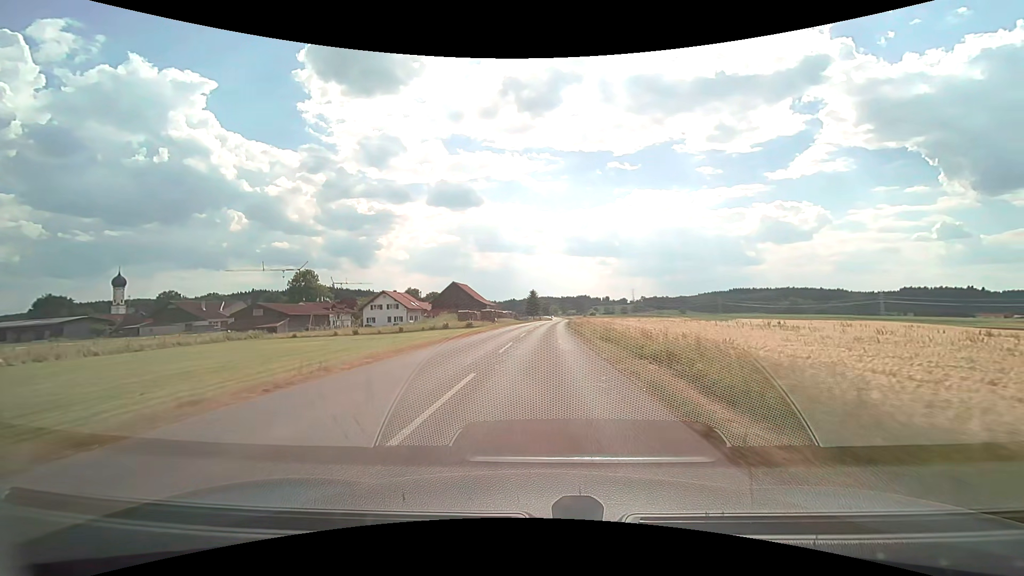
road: tertiary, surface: asphalt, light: Day
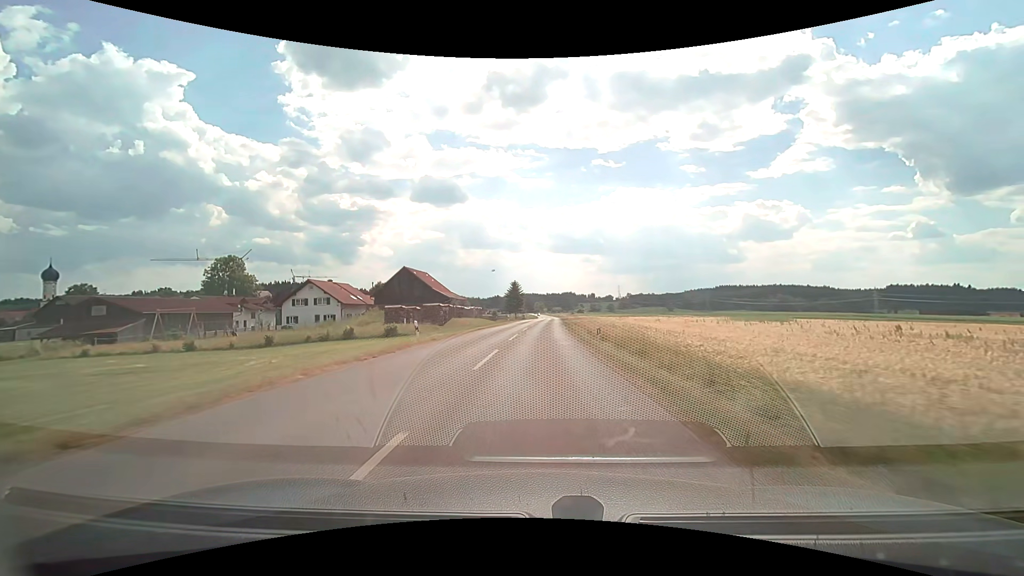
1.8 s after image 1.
(+0.4, +29.6) m; +2°
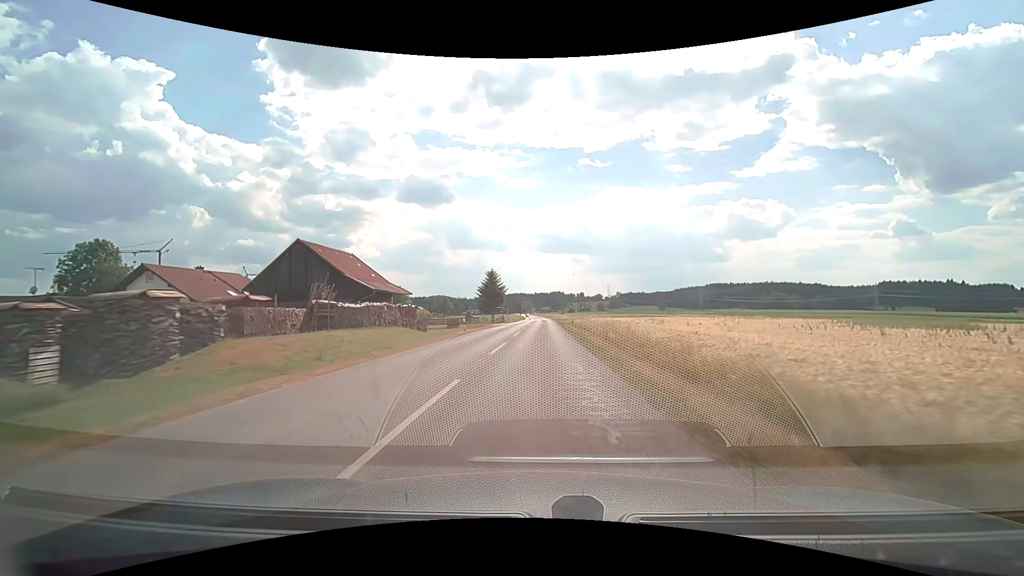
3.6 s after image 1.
(+0.4, +31.9) m; +1°
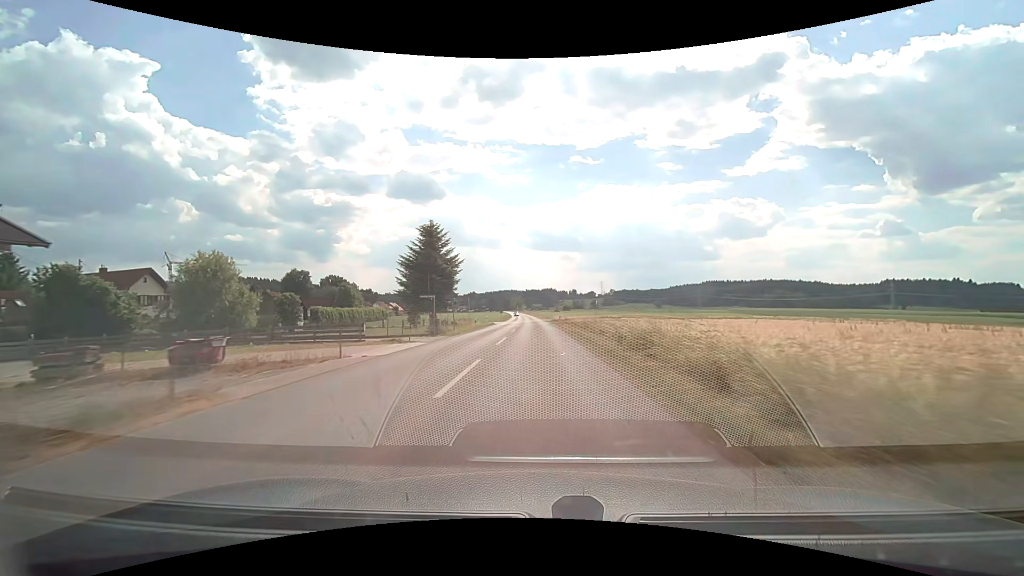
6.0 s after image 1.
(+0.4, +44.2) m; +1°
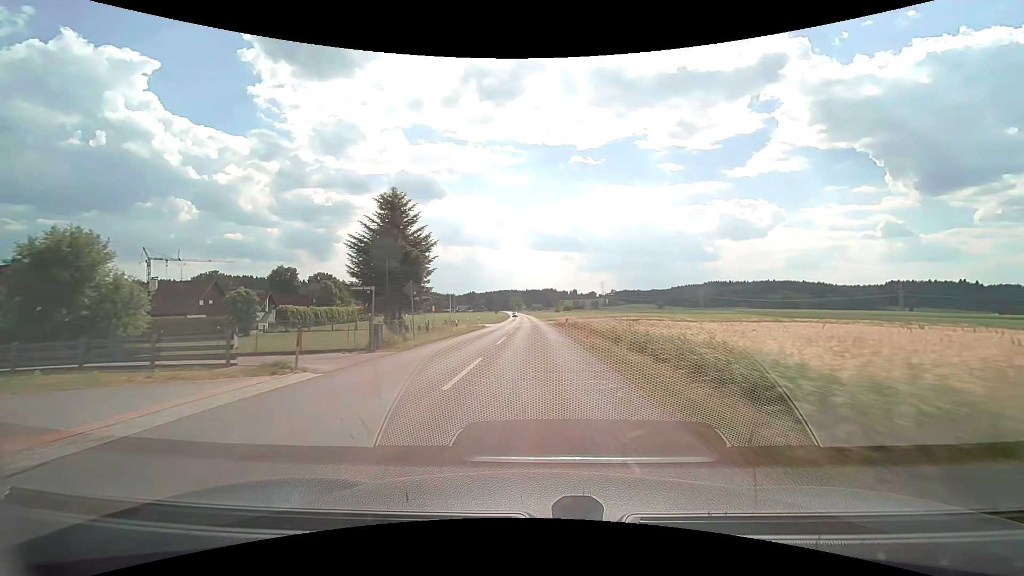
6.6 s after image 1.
(0.0, +11.2) m; 0°
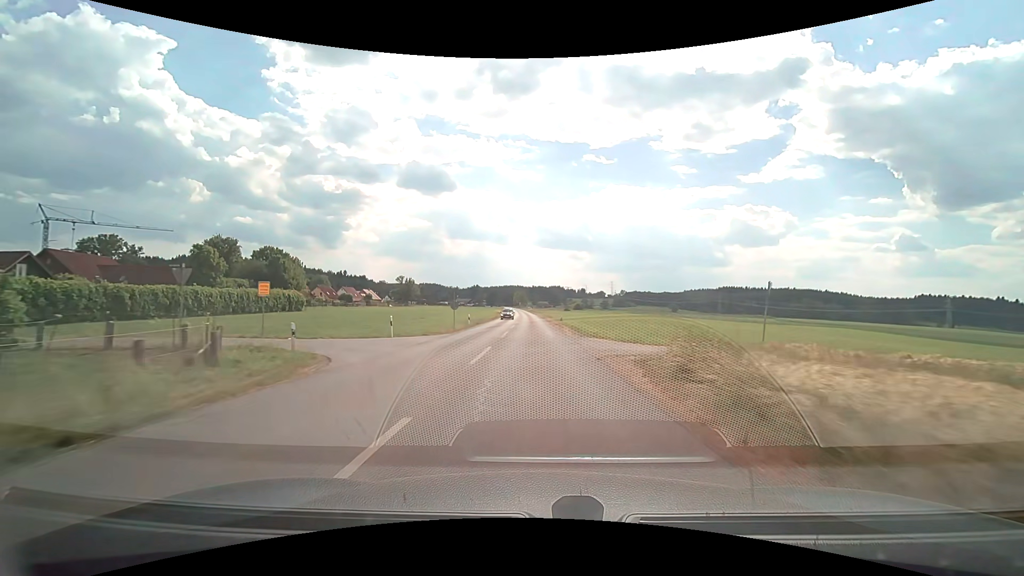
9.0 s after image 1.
(-0.3, +44.2) m; -1°
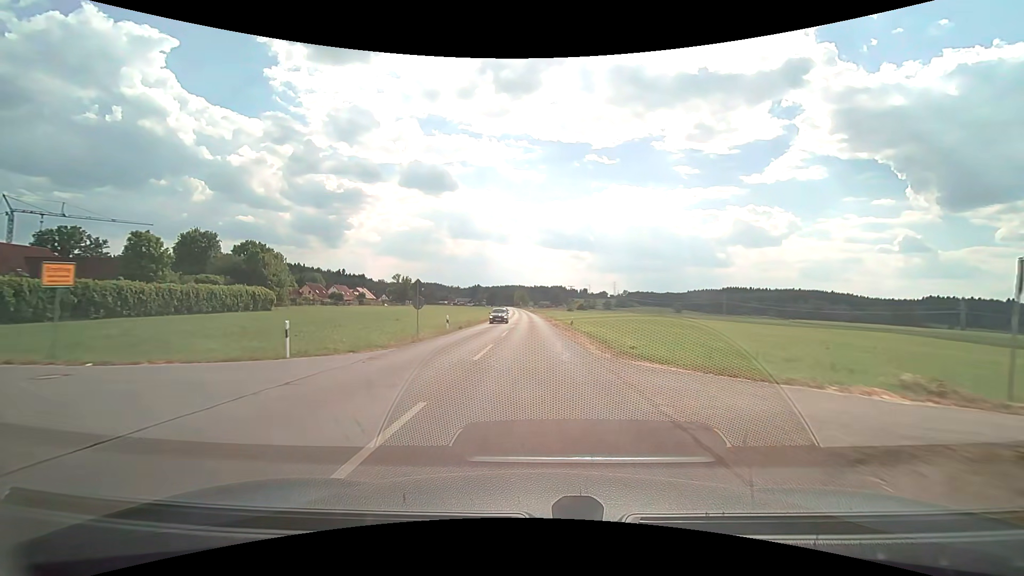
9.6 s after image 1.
(0.0, +10.9) m; 0°
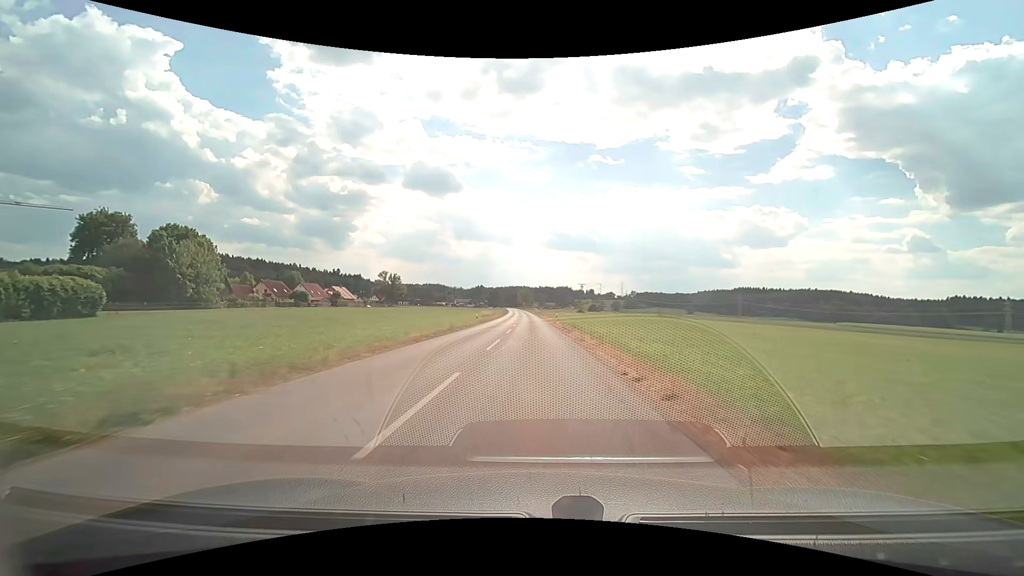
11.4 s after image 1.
(-0.1, +32.6) m; 0°
(0, +10) (0, +20) (0, +30) (0, +40) (-1, +50) (-1, +60) (-1, +70) (-1, +80) (-1, +90) (-2, +100) m
